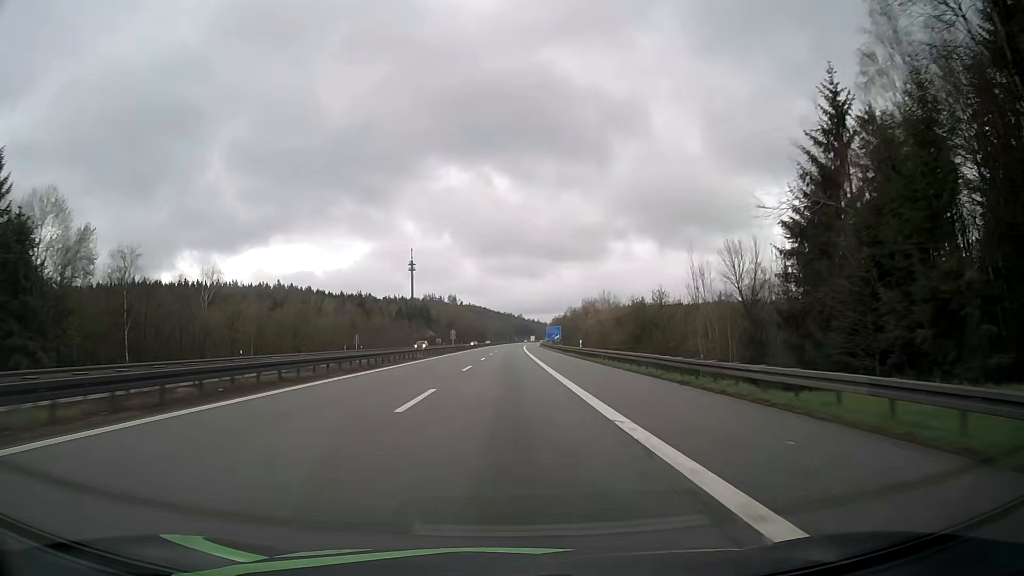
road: motorway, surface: asphalt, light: Day
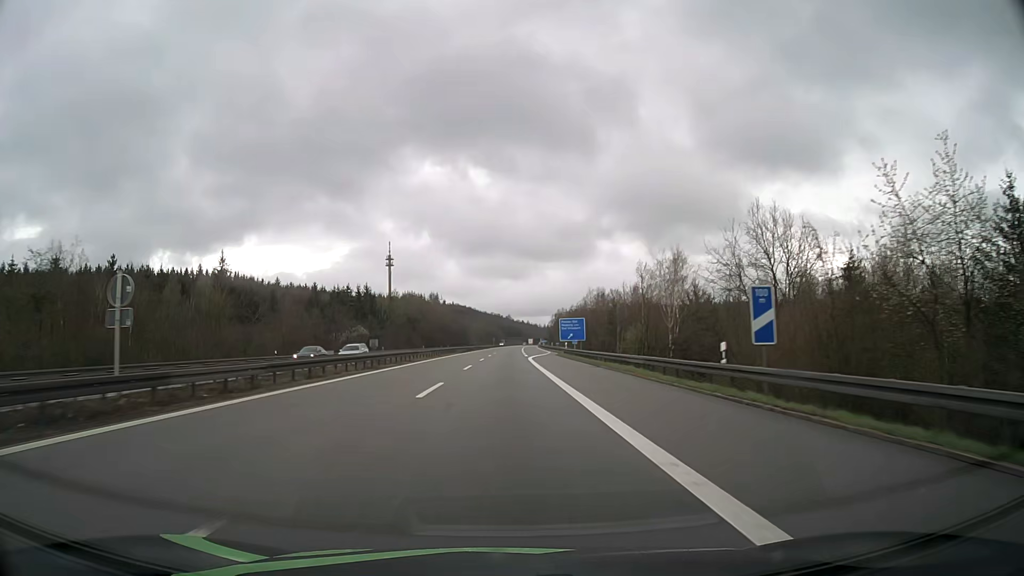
(+0.6, +86.1) m; +1°
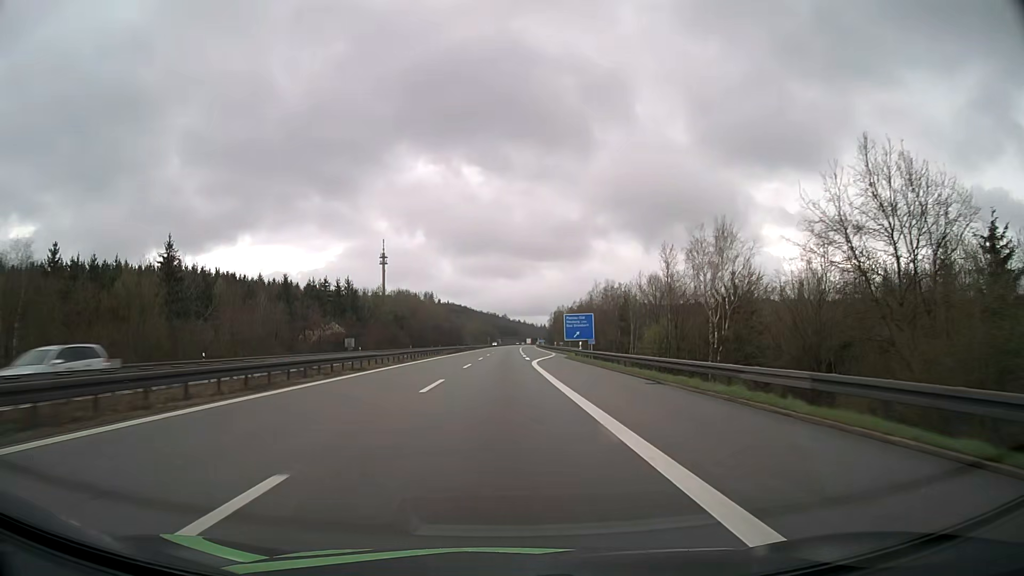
(0.0, +16.1) m; 0°
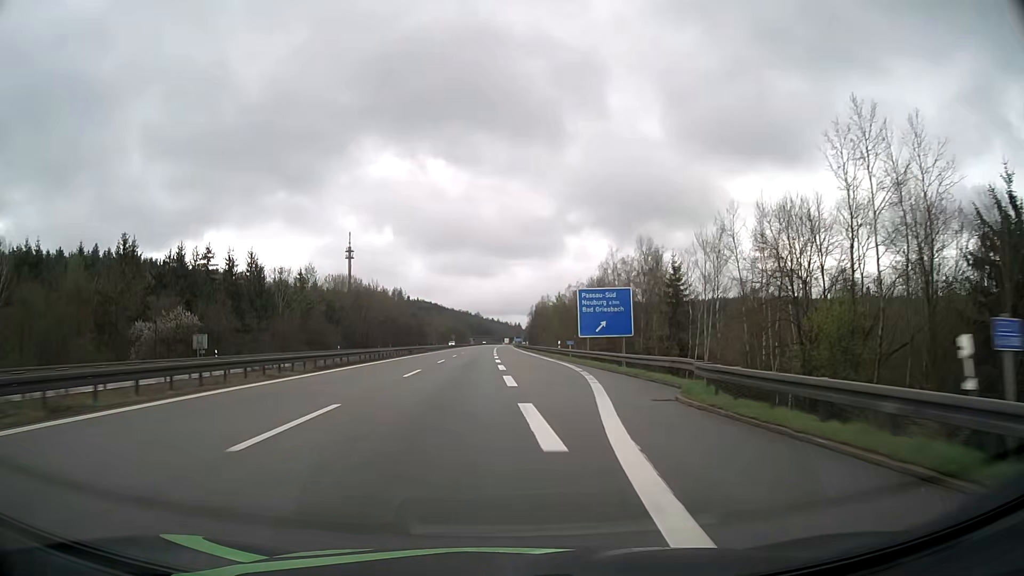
(+0.8, +46.0) m; +2°
